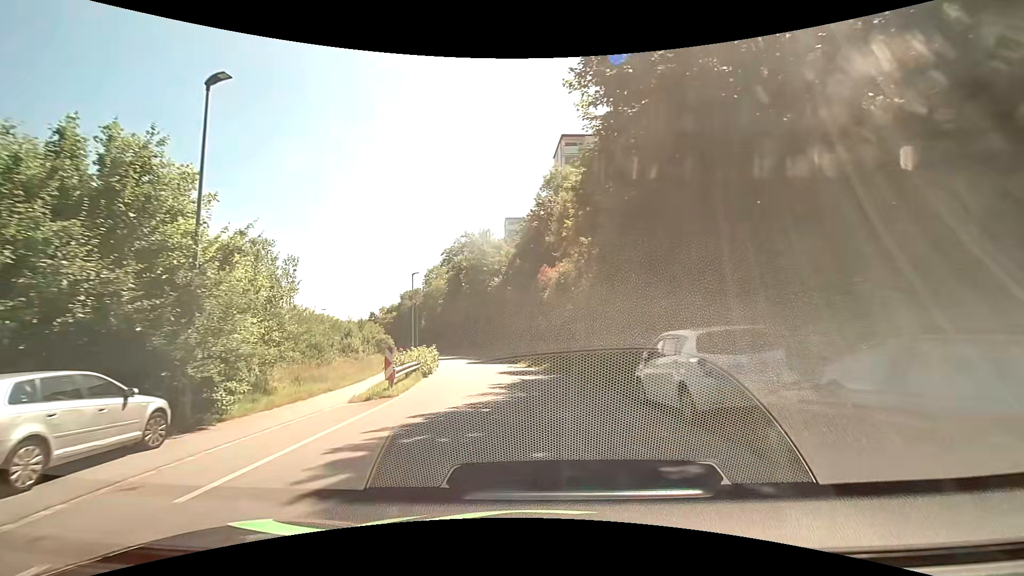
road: residential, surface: asphalt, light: Day
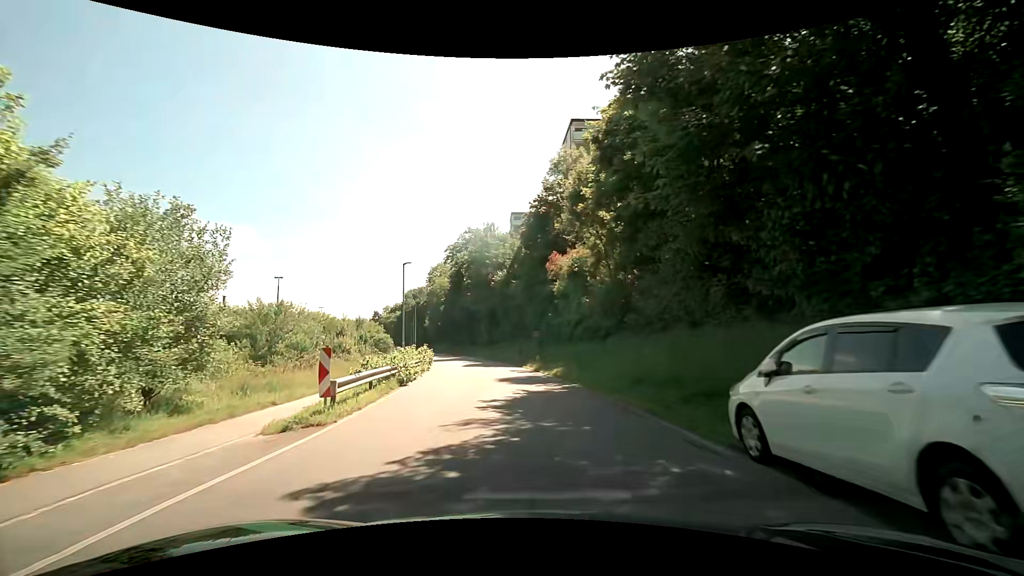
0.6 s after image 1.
(0.0, +5.3) m; -1°
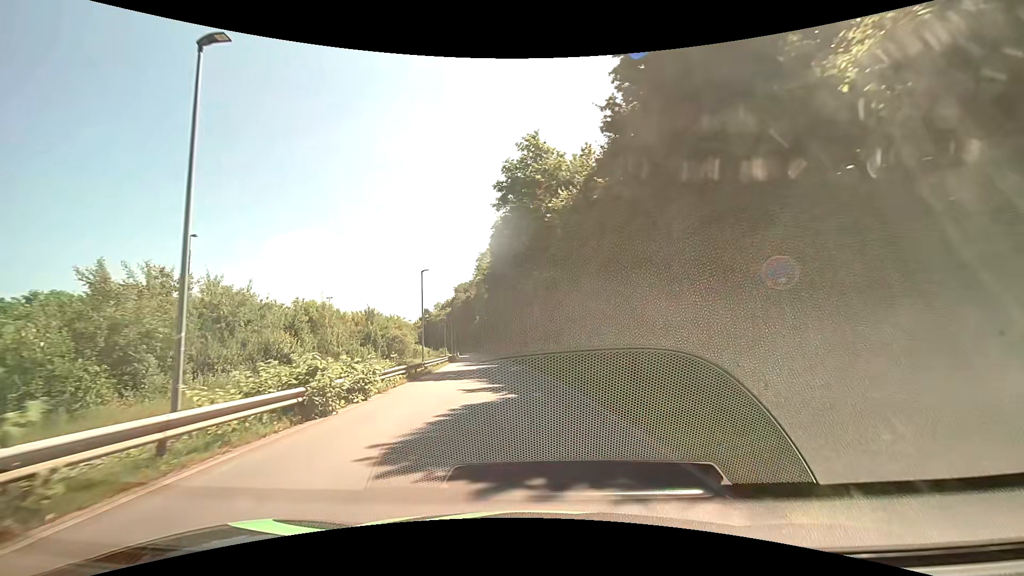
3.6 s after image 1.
(-1.6, +29.1) m; -7°
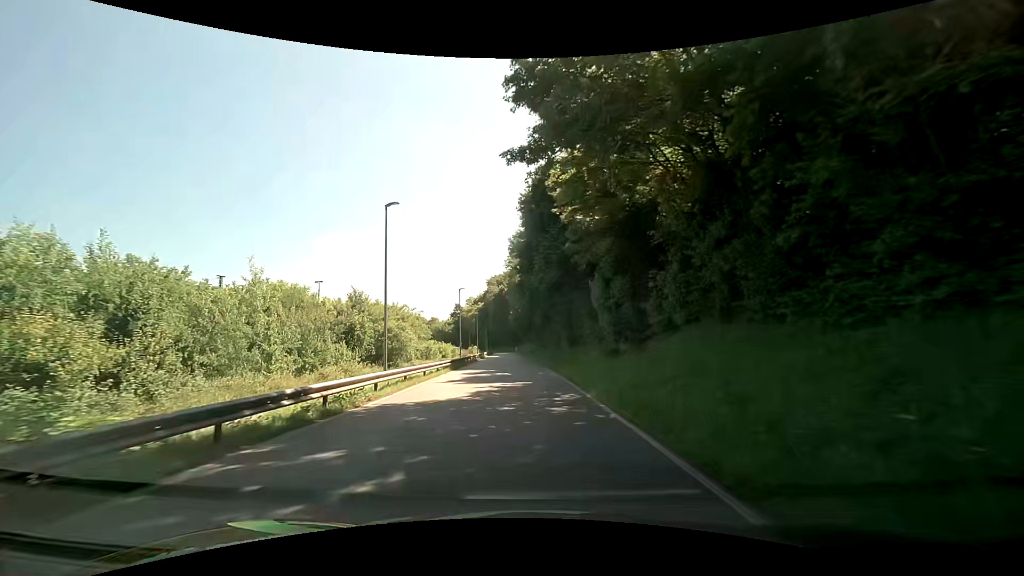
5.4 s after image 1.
(-0.6, +19.4) m; -4°
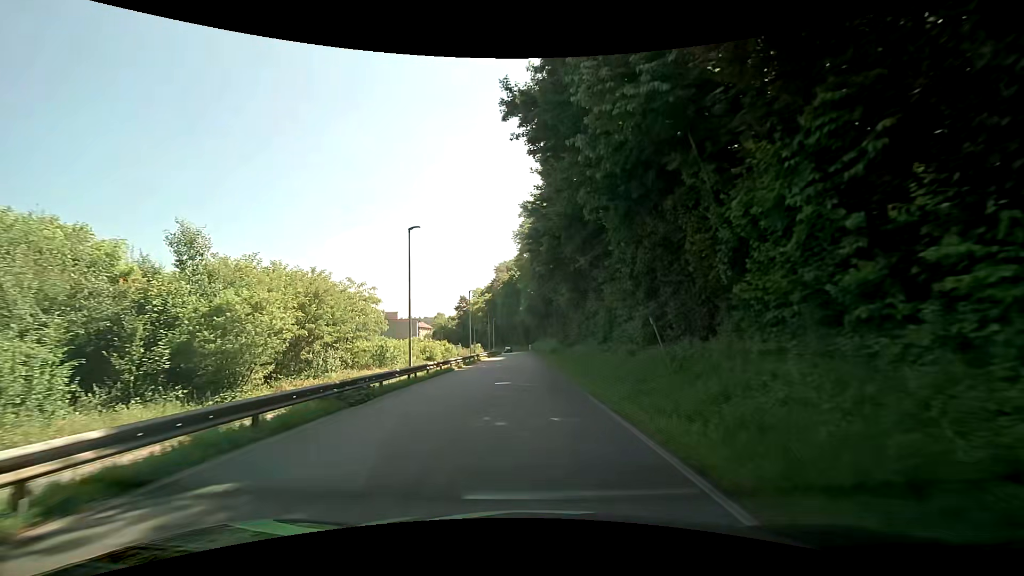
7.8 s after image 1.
(-0.4, +27.2) m; -2°
(0, +10) (0, +20) (0, +30) (0, +40) (0, +50) (0, +60) (0, +70) (0, +80) (0, +90) (0, +100) m
